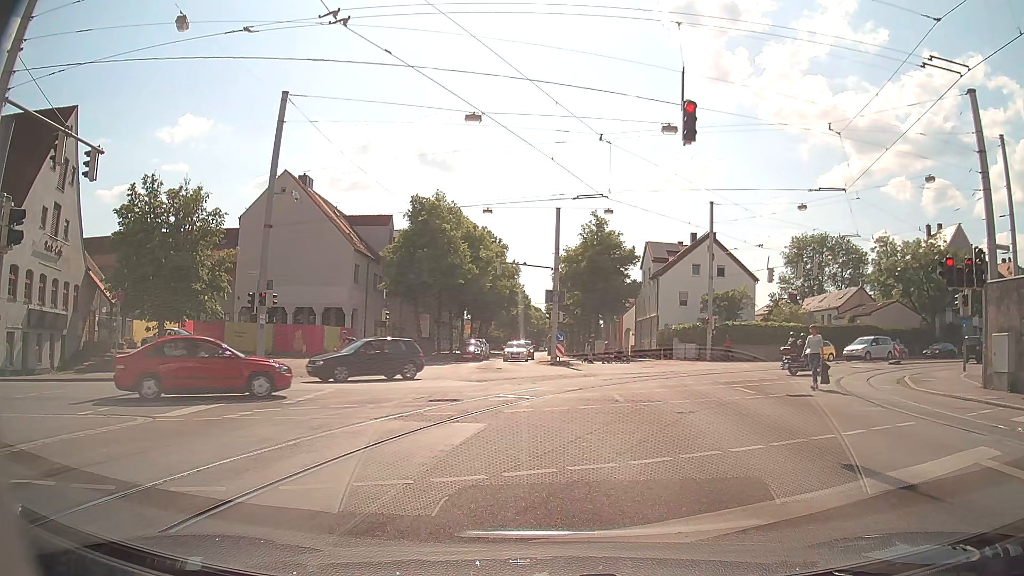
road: tertiary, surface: asphalt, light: Day
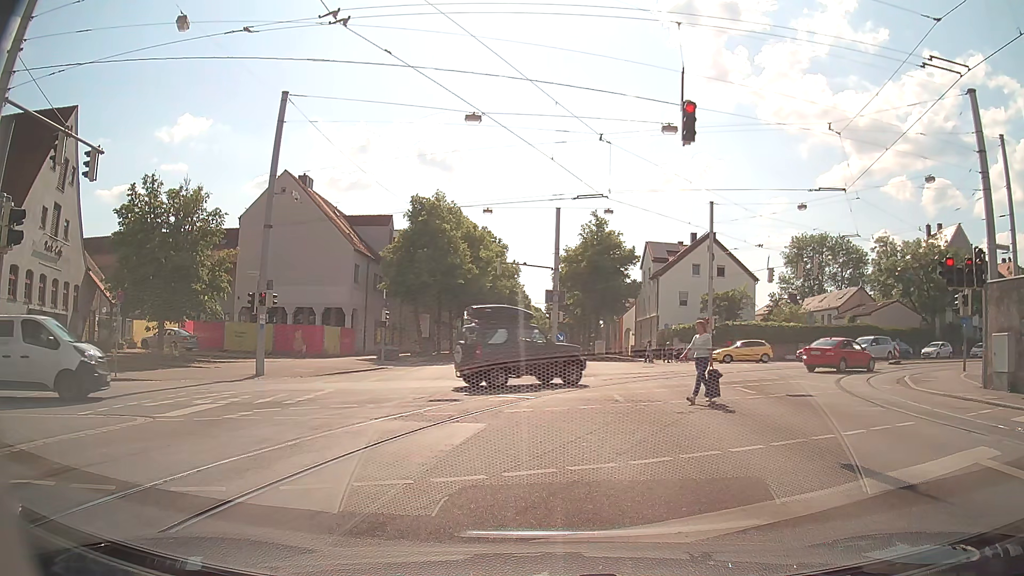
(0.0, 0.0) m; 0°
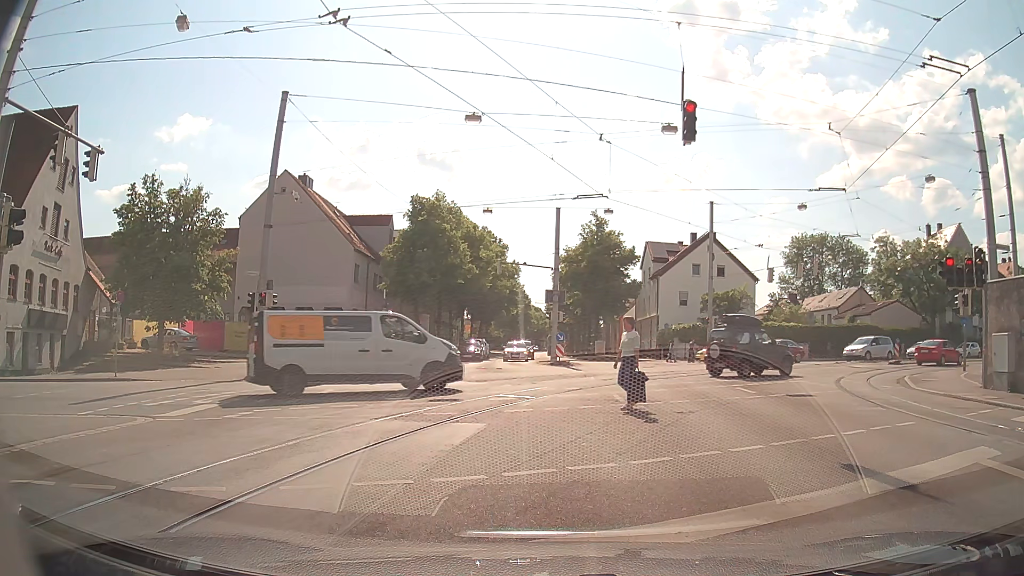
(0.0, 0.0) m; 0°
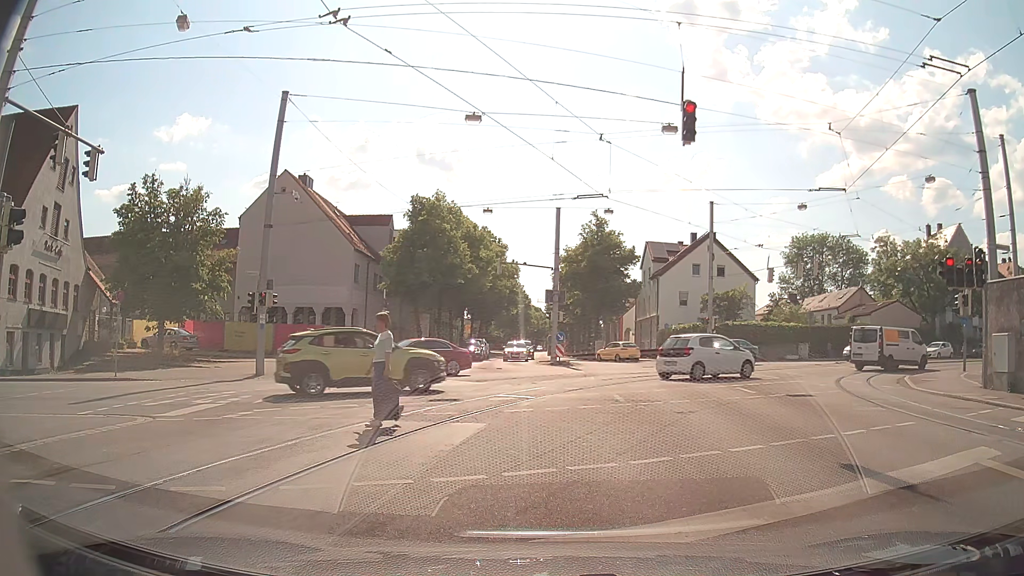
(0.0, 0.0) m; 0°
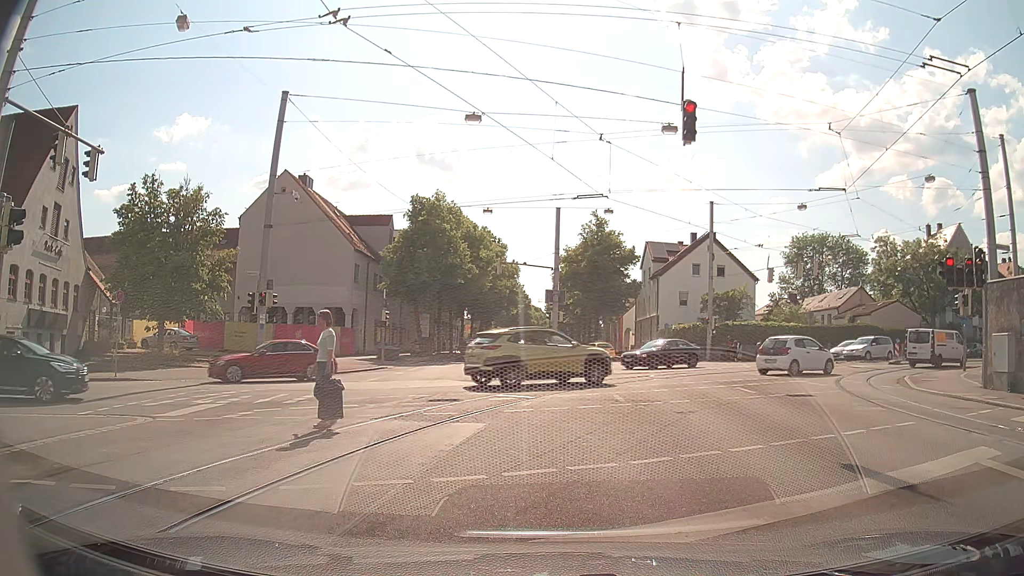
(0.0, 0.0) m; 0°
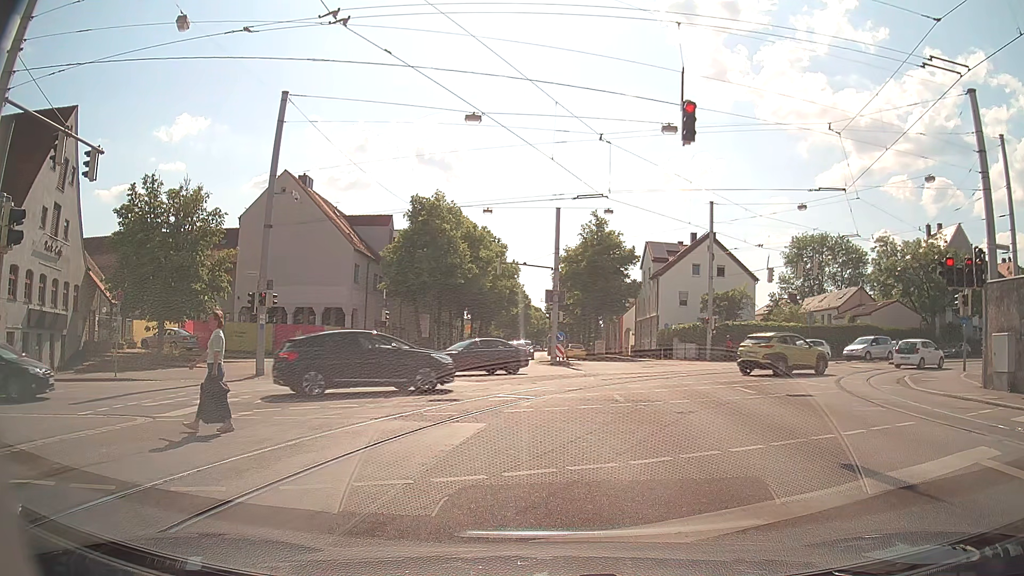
(0.0, 0.0) m; 0°
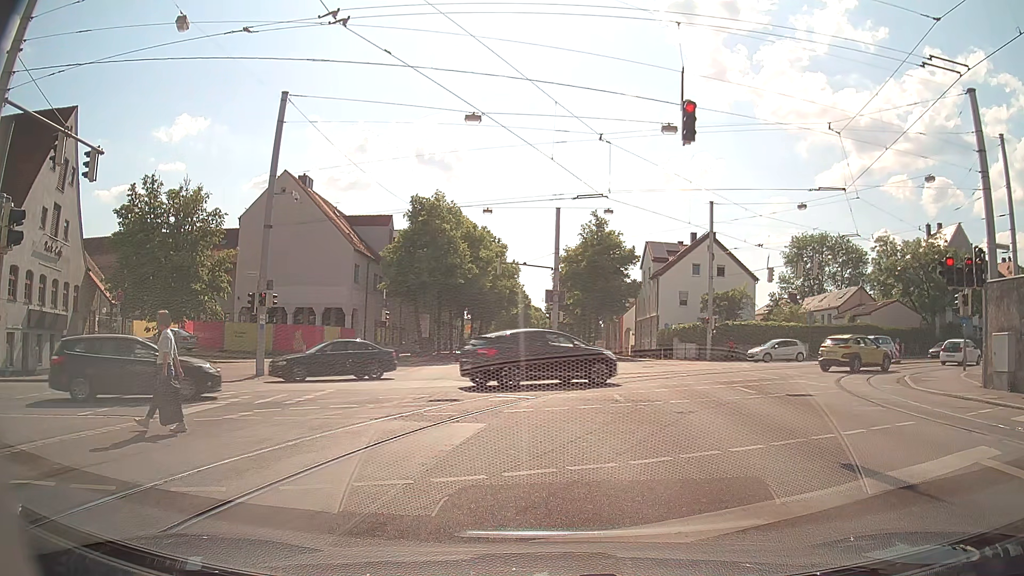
(0.0, 0.0) m; 0°
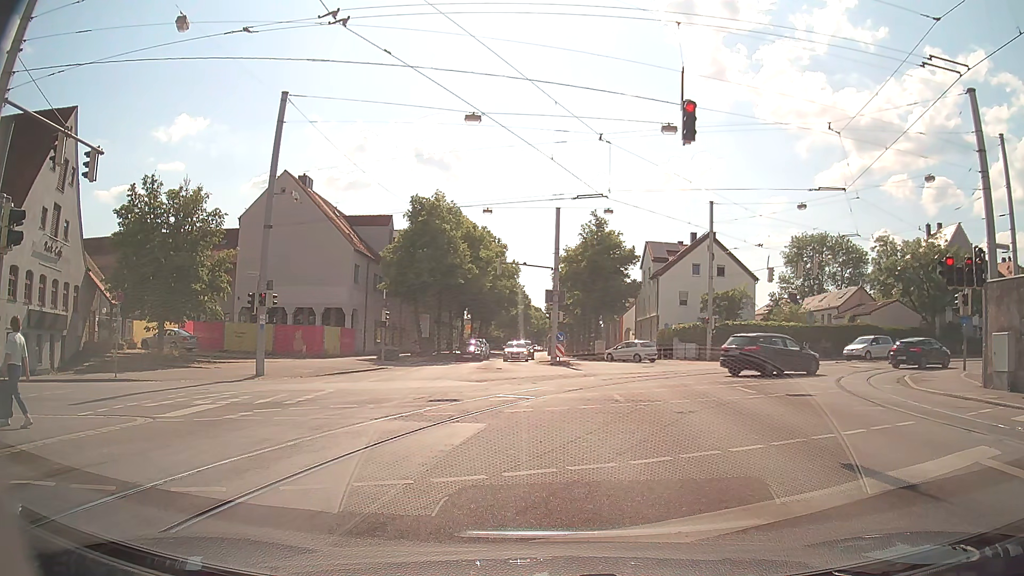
(0.0, 0.0) m; 0°
